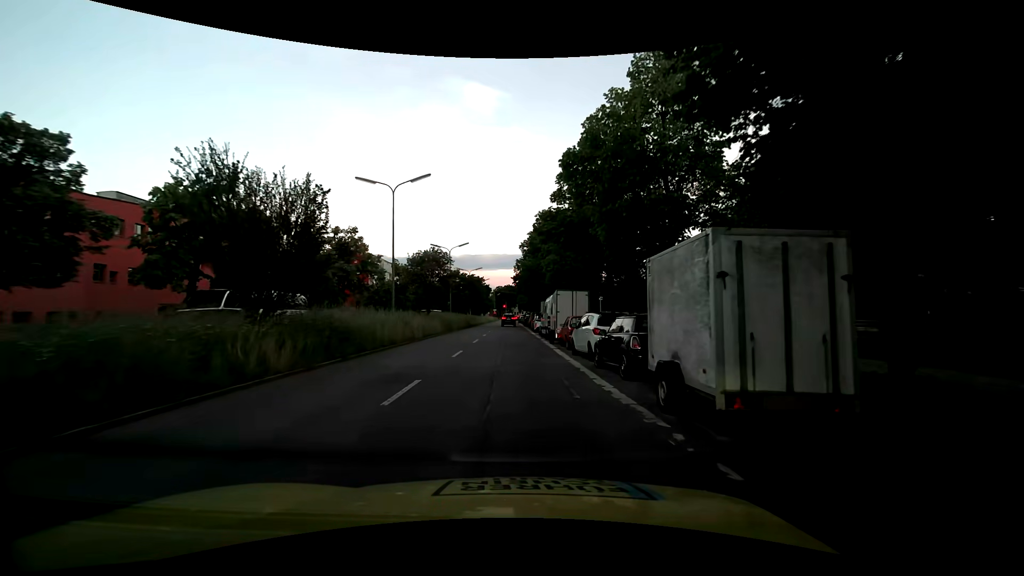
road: secondary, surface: asphalt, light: Day
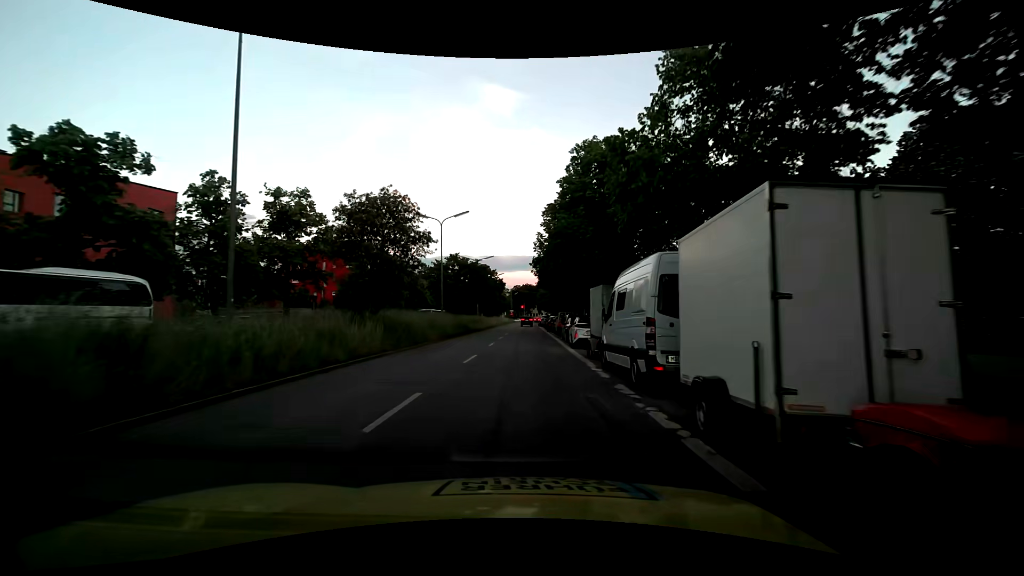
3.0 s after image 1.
(-0.5, +19.8) m; -3°
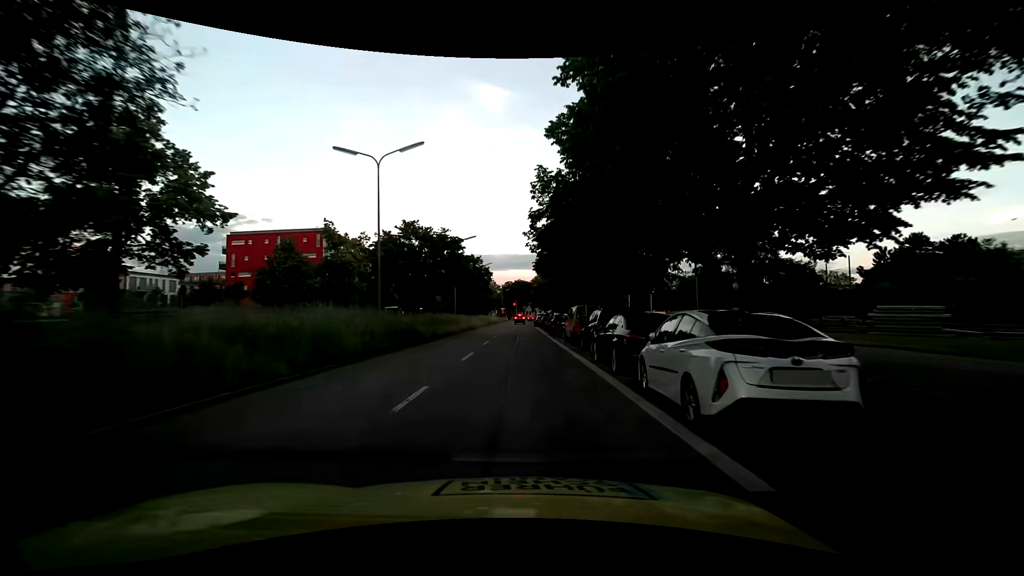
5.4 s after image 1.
(+0.3, +17.1) m; +1°
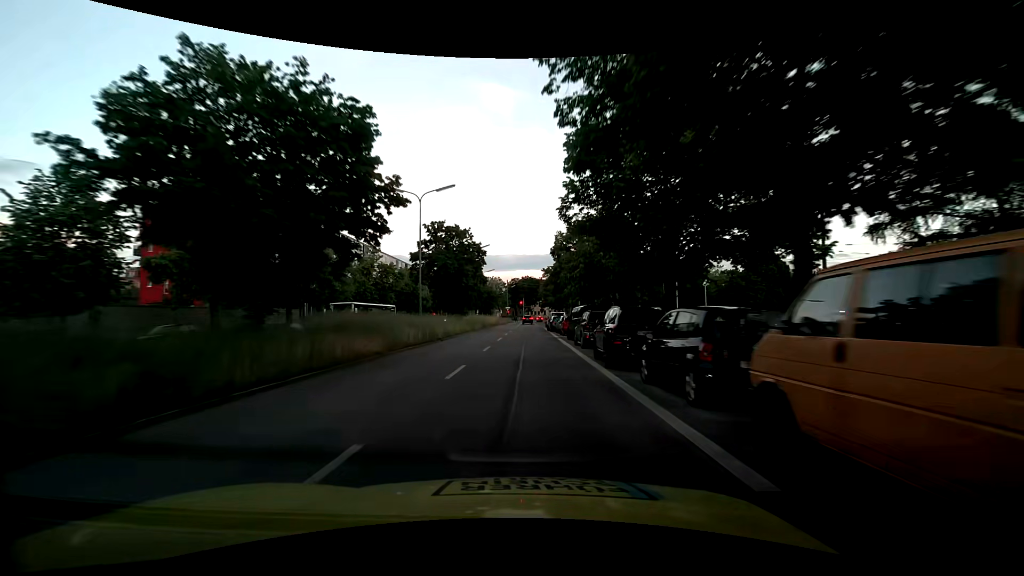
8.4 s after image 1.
(+0.1, +22.3) m; 0°
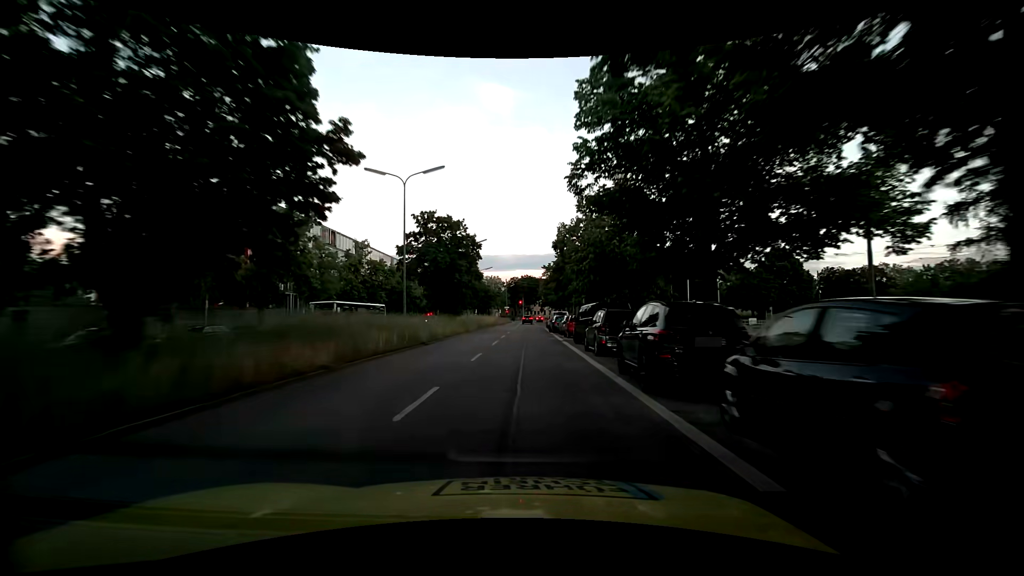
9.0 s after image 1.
(0.0, +4.4) m; 0°
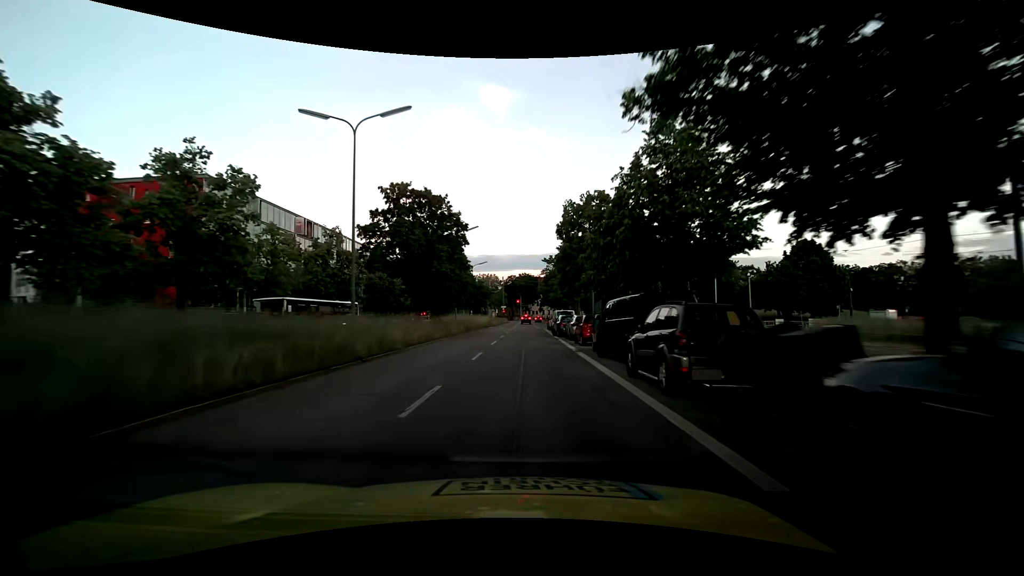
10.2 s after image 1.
(0.0, +8.7) m; +1°
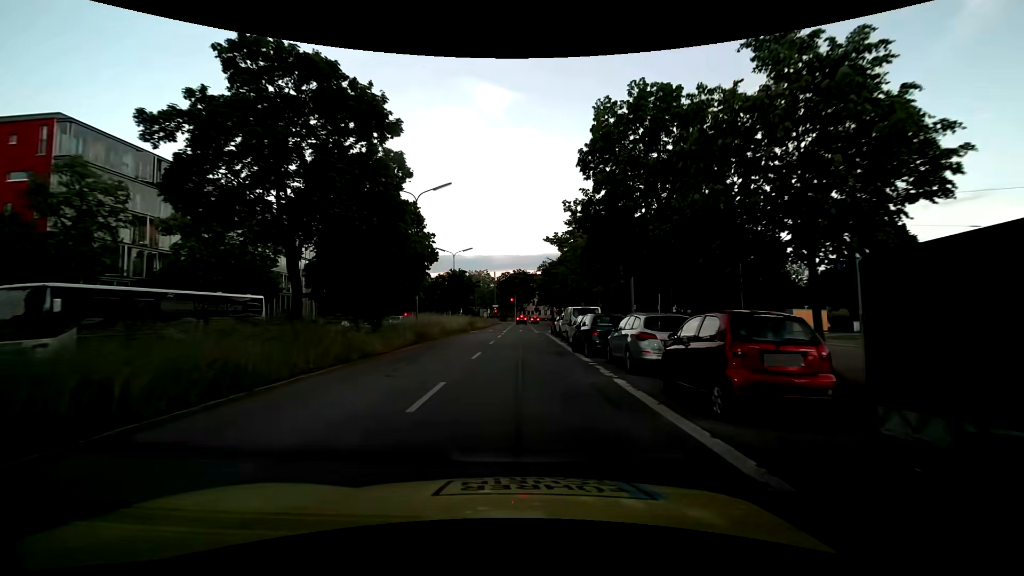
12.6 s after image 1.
(-0.1, +16.9) m; 0°
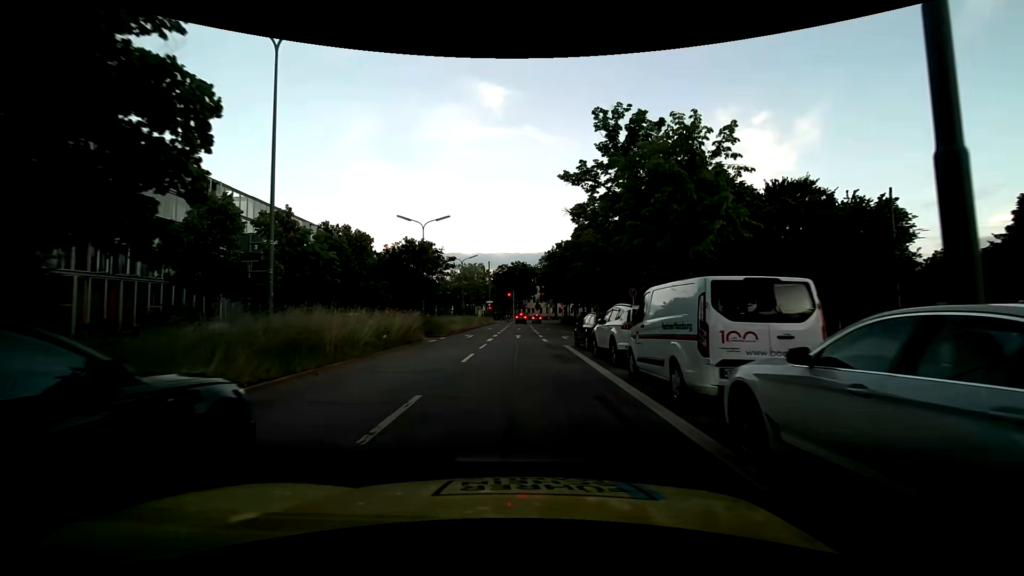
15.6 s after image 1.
(+0.1, +19.9) m; +1°
